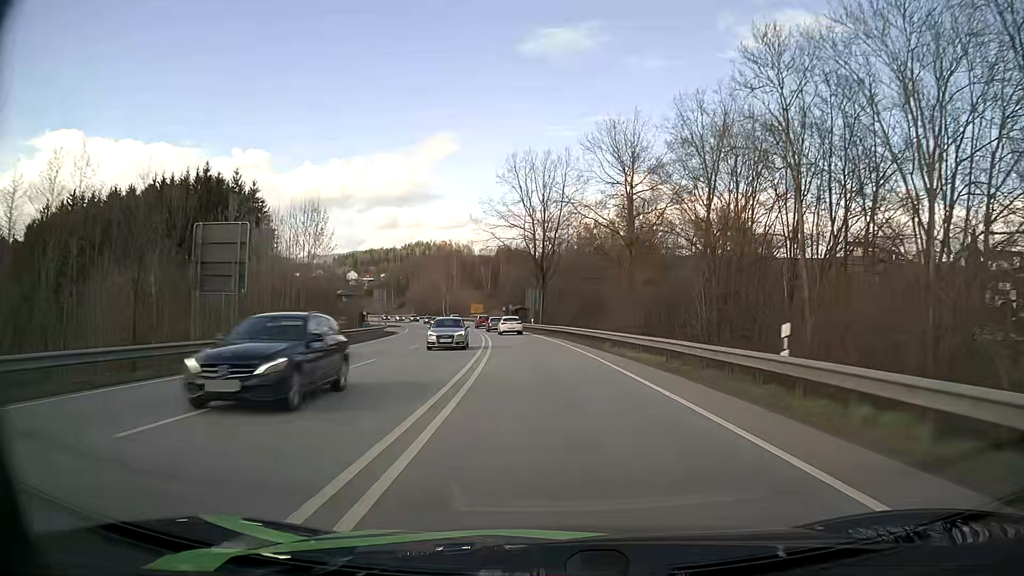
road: primary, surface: asphalt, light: Day
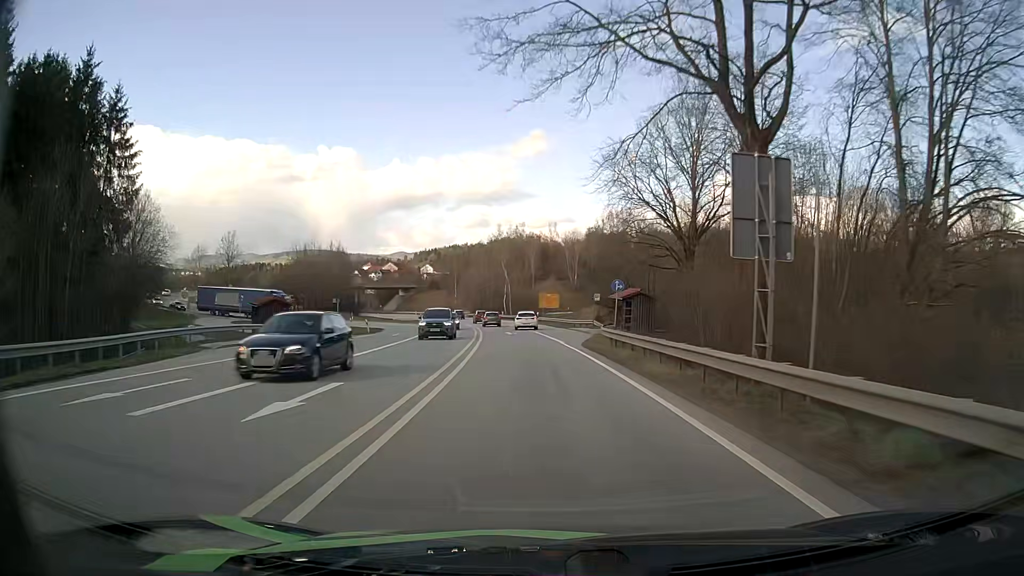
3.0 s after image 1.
(-3.8, +59.4) m; -8°
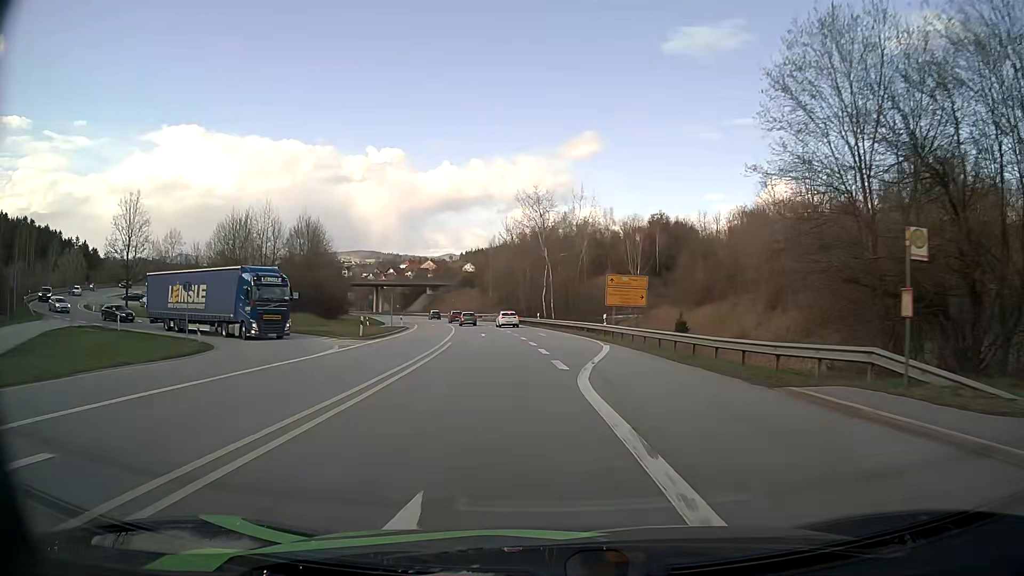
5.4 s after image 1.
(-1.4, +42.7) m; -4°
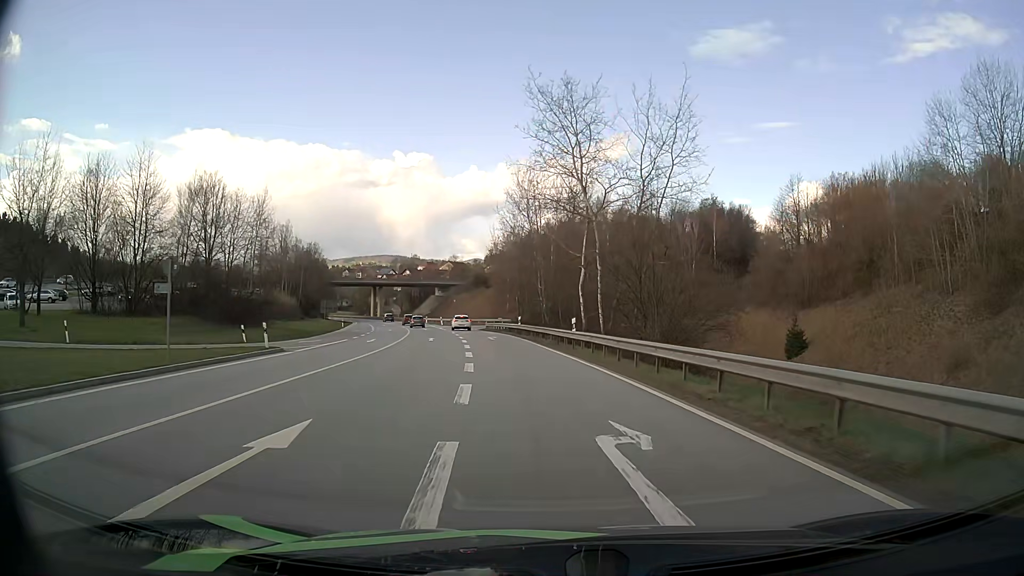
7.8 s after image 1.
(-0.8, +36.3) m; -2°
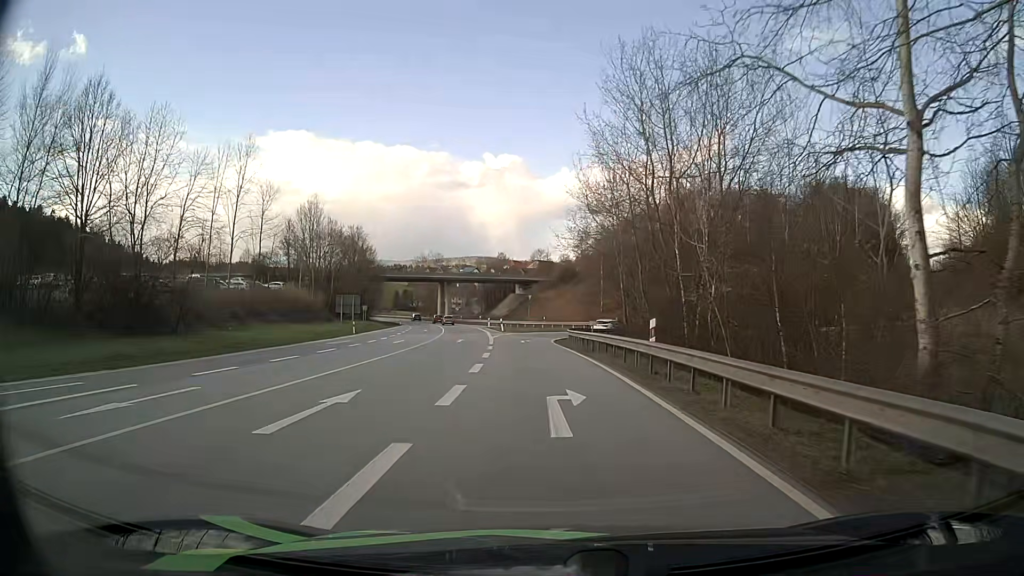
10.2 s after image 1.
(-1.9, +30.7) m; -8°
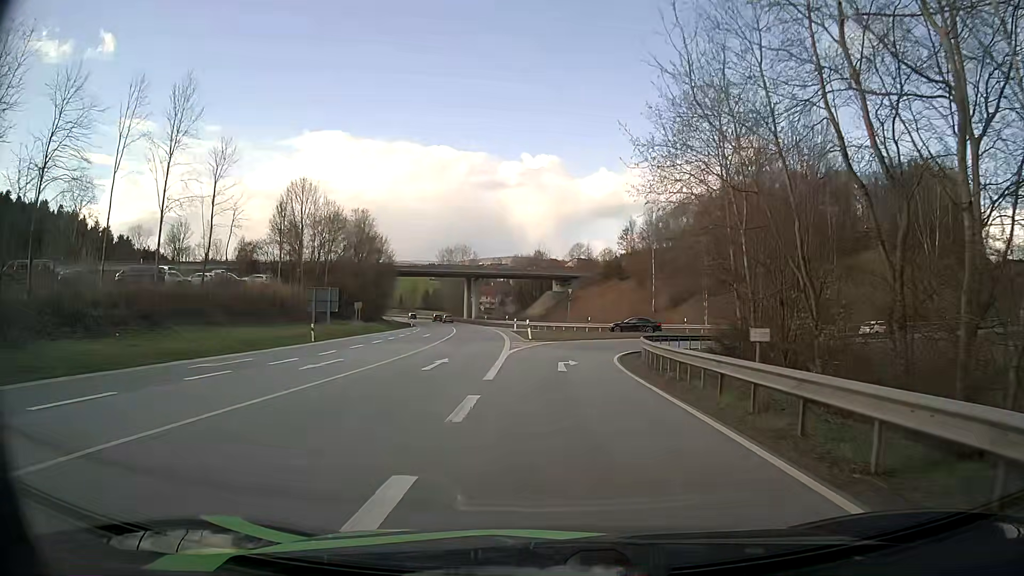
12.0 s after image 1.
(-0.6, +19.7) m; -3°
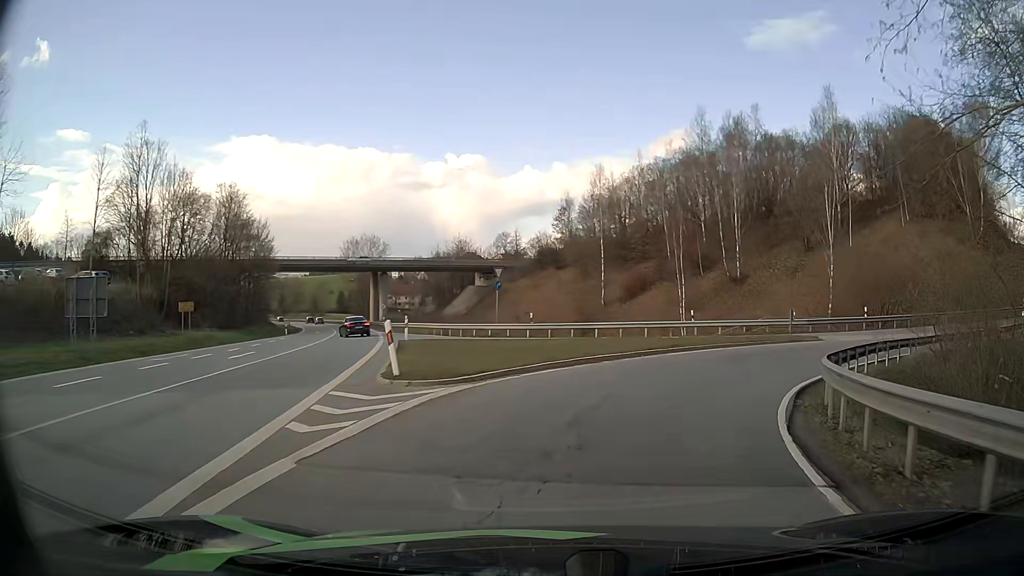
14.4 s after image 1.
(+0.4, +24.1) m; +7°
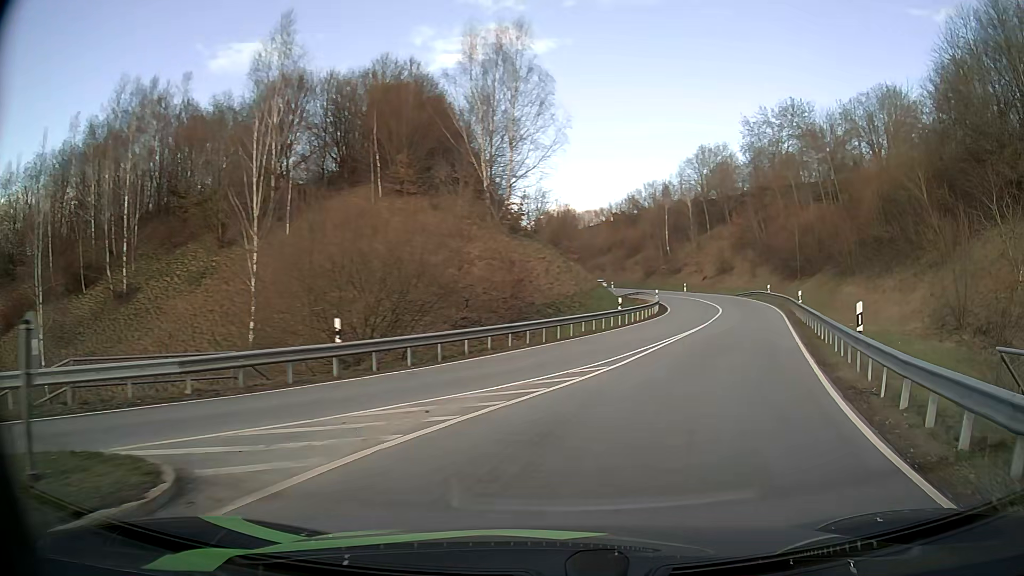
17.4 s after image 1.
(+9.1, +23.3) m; +48°
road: primary_link
(+1, +10) (+5, +19) (+8, +29) (+11, +38) (+14, +48) (+15, +58) (+16, +68) (+16, +78) (+14, +88) (+12, +97) m
